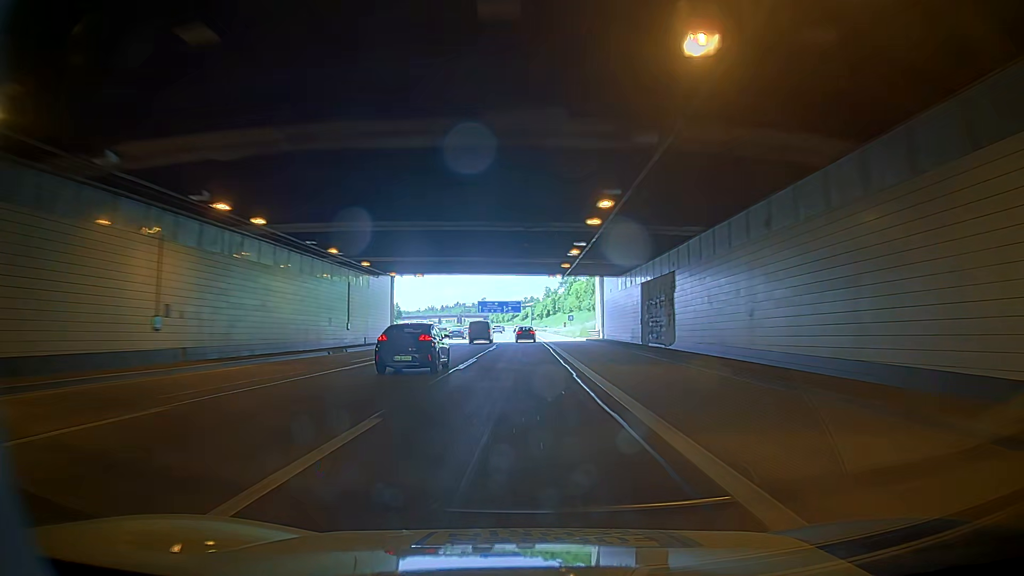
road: motorway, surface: asphalt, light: Day
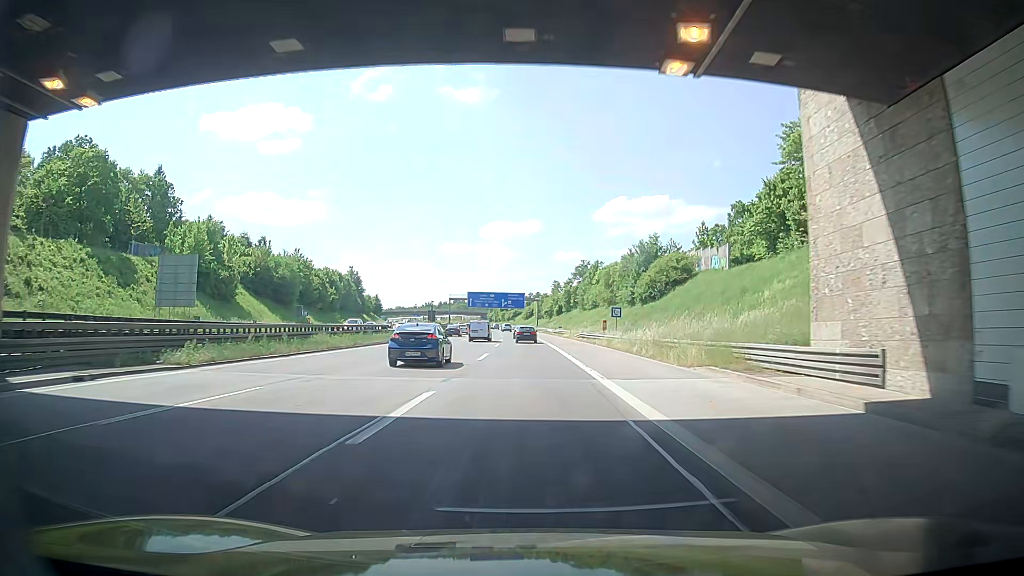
(-0.4, +49.9) m; +1°
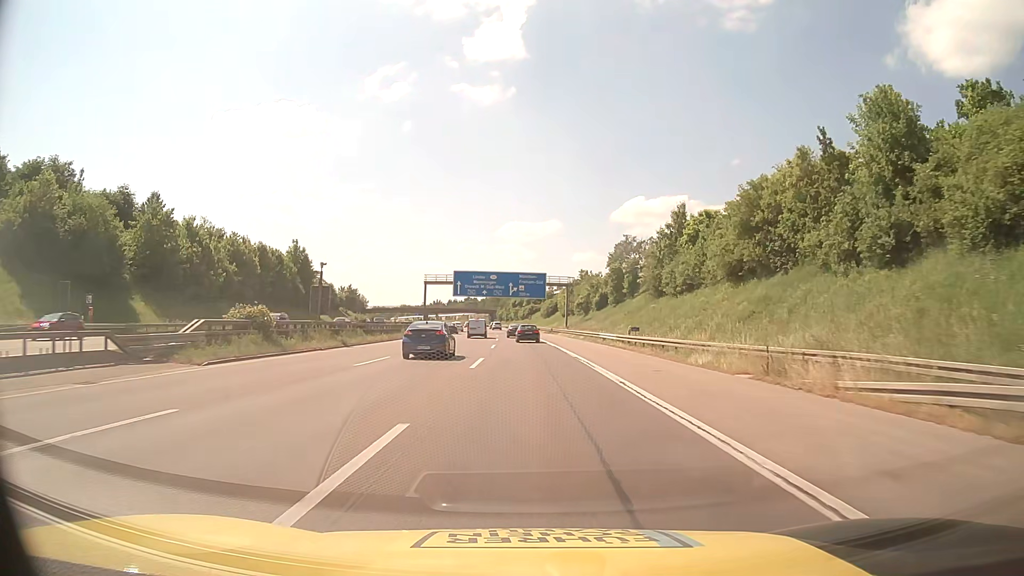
(+0.5, +61.3) m; 0°
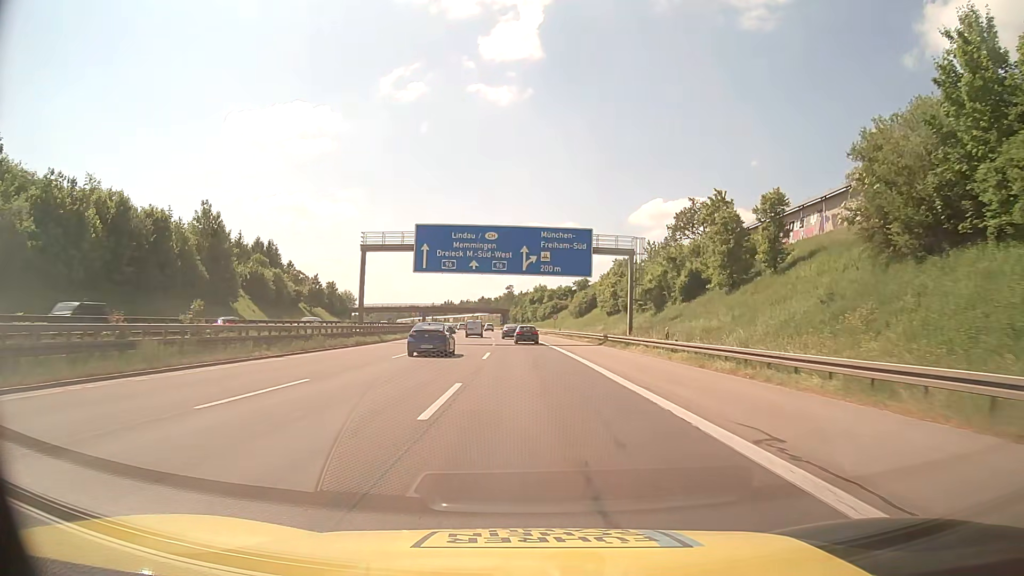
(-0.7, +47.8) m; -1°
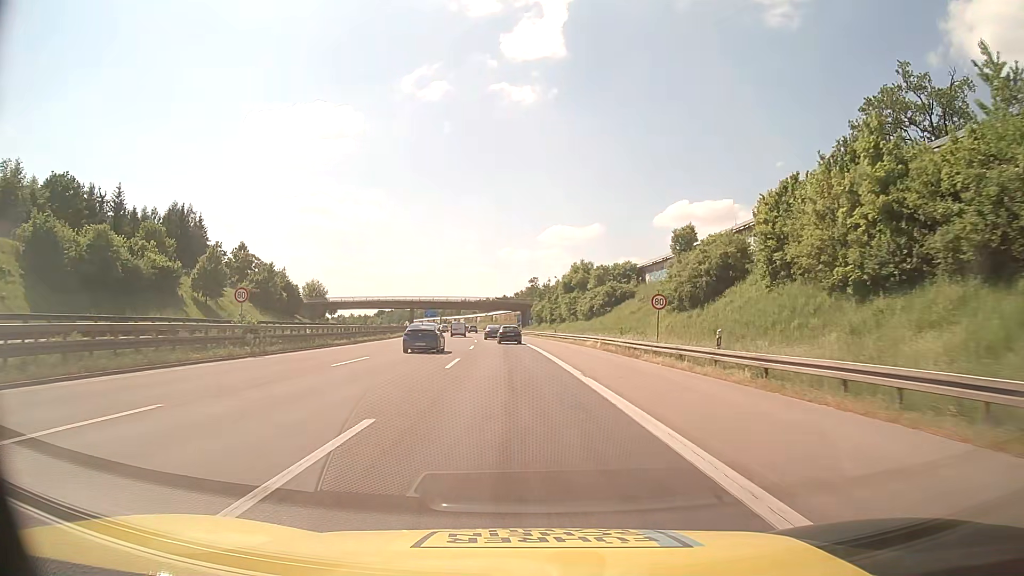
(-0.9, +60.8) m; -2°
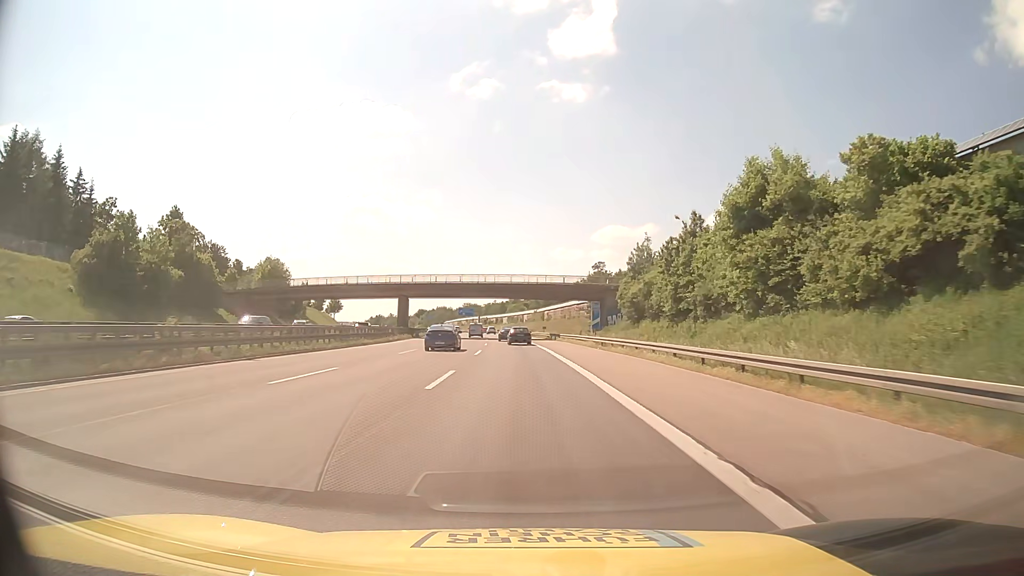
(-2.9, +61.6) m; -5°
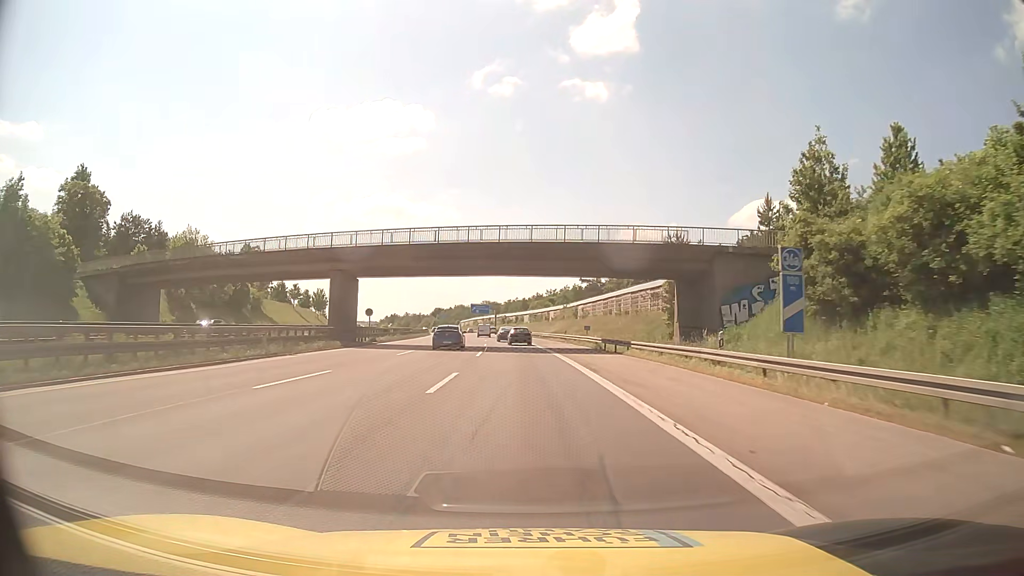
(-0.6, +37.3) m; -2°
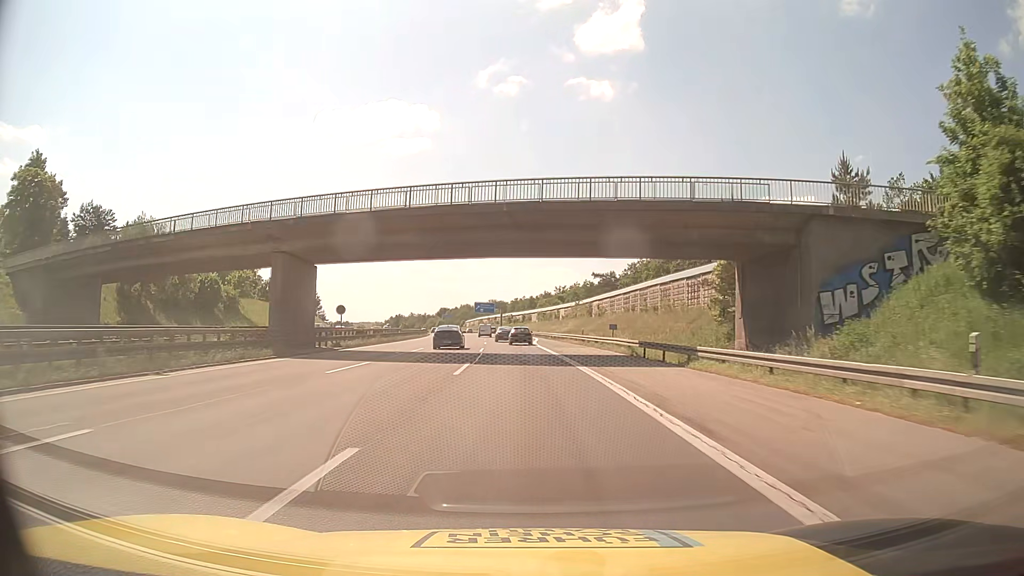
(-0.1, +12.5) m; -1°
